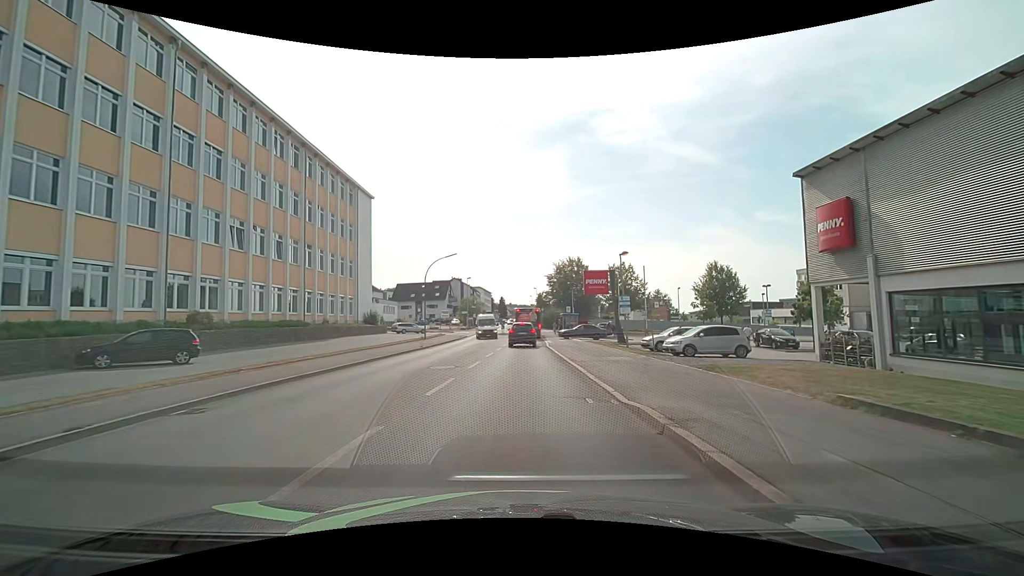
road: tertiary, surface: asphalt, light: Day
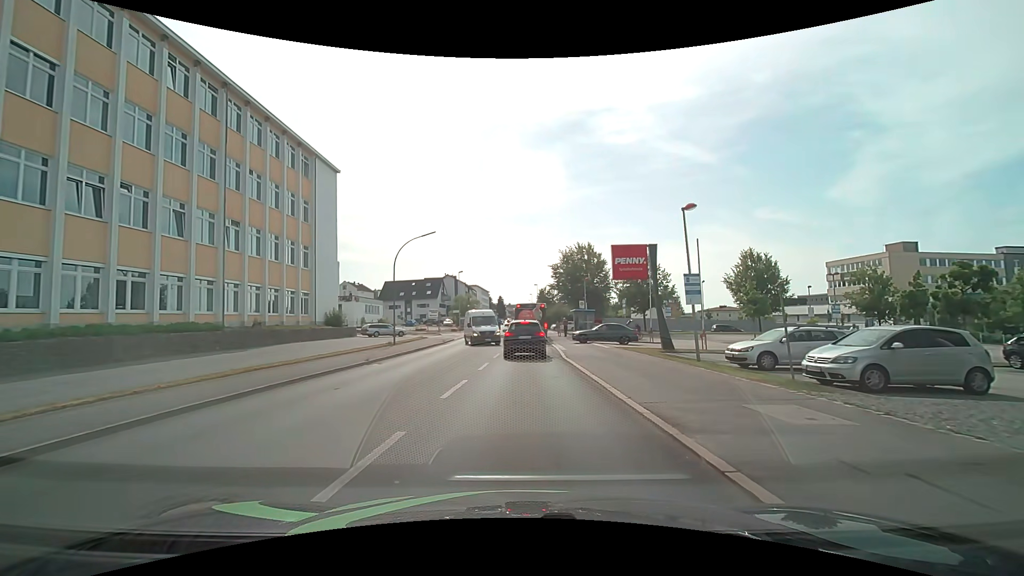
(0.0, +12.4) m; 0°
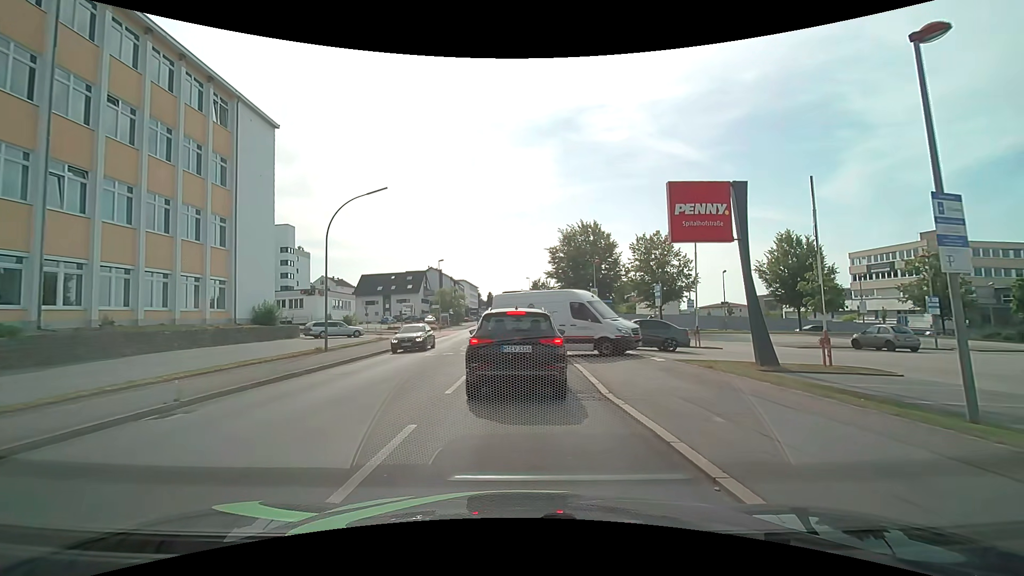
(+0.1, +11.5) m; +1°
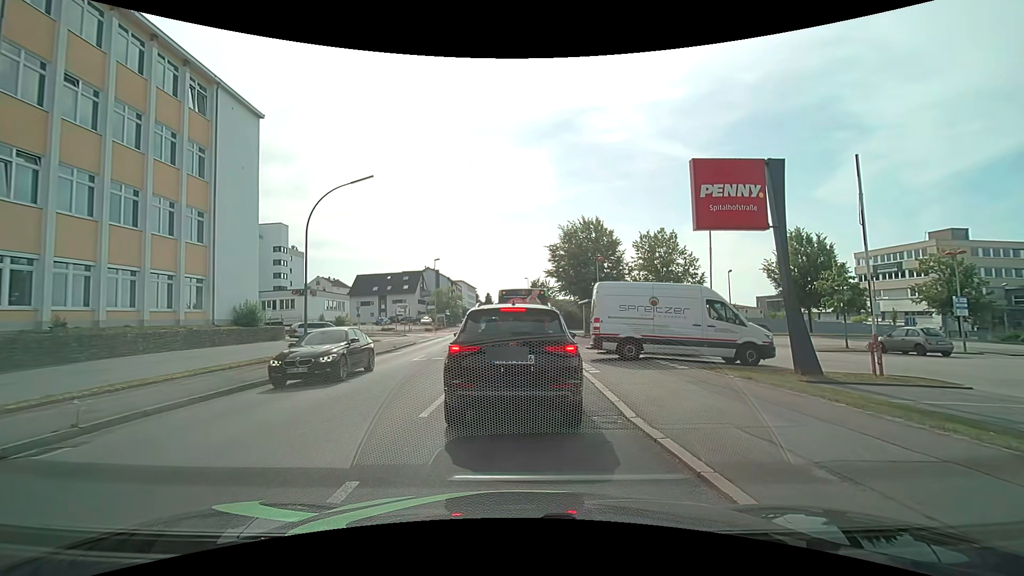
(0.0, +2.1) m; +2°
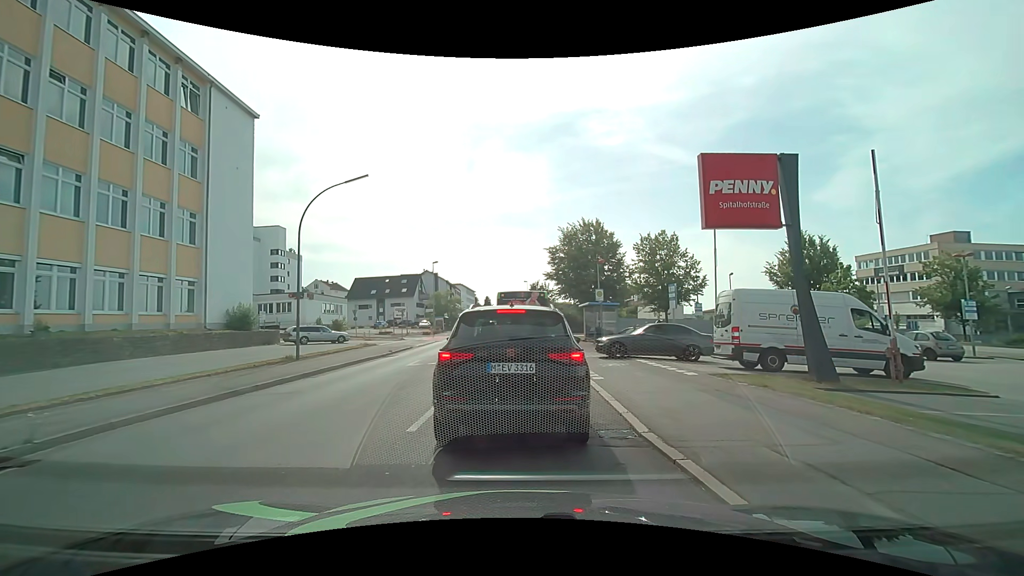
(0.0, +0.7) m; 0°
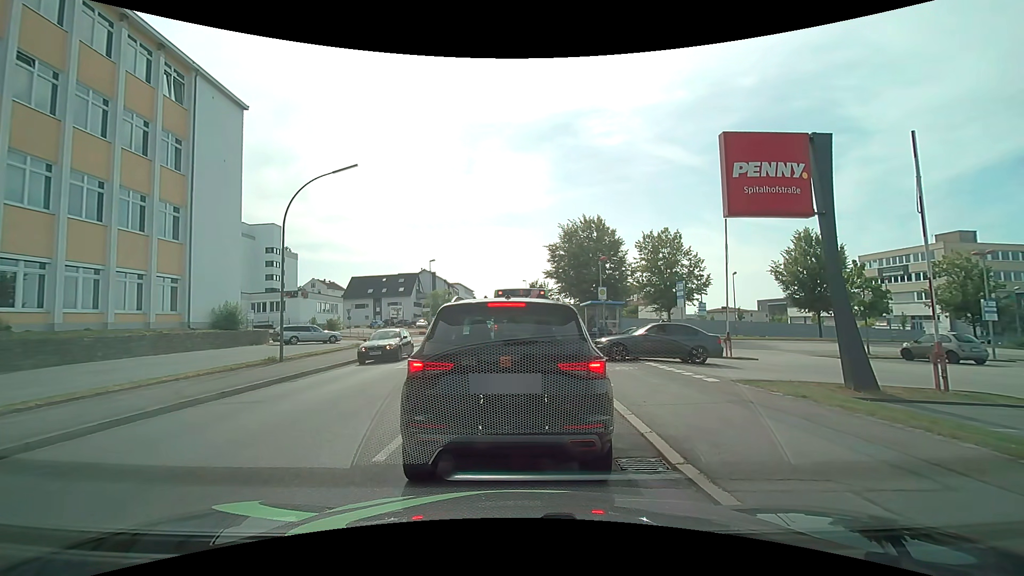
(0.0, +1.5) m; 0°
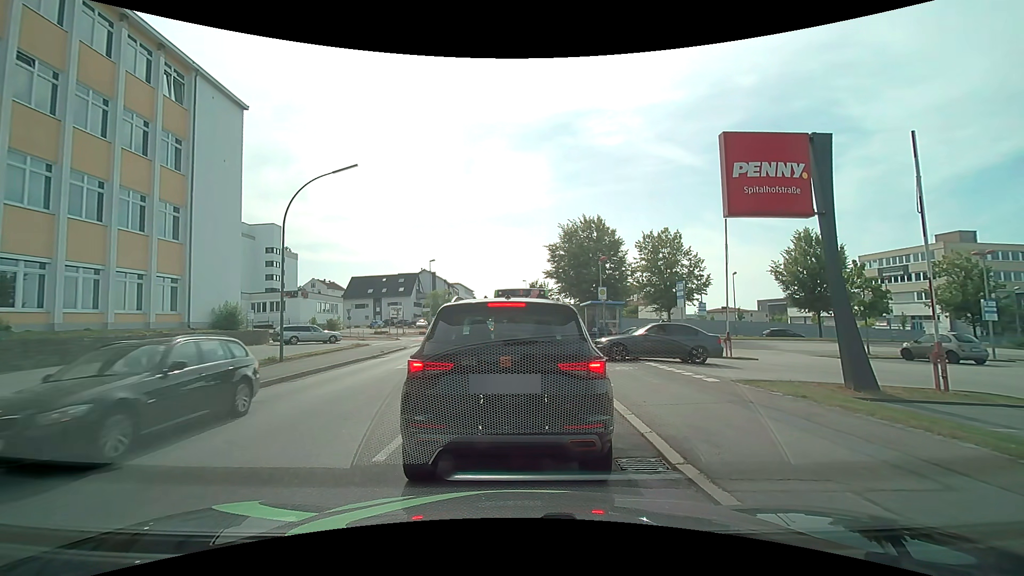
(0.0, 0.0) m; 0°
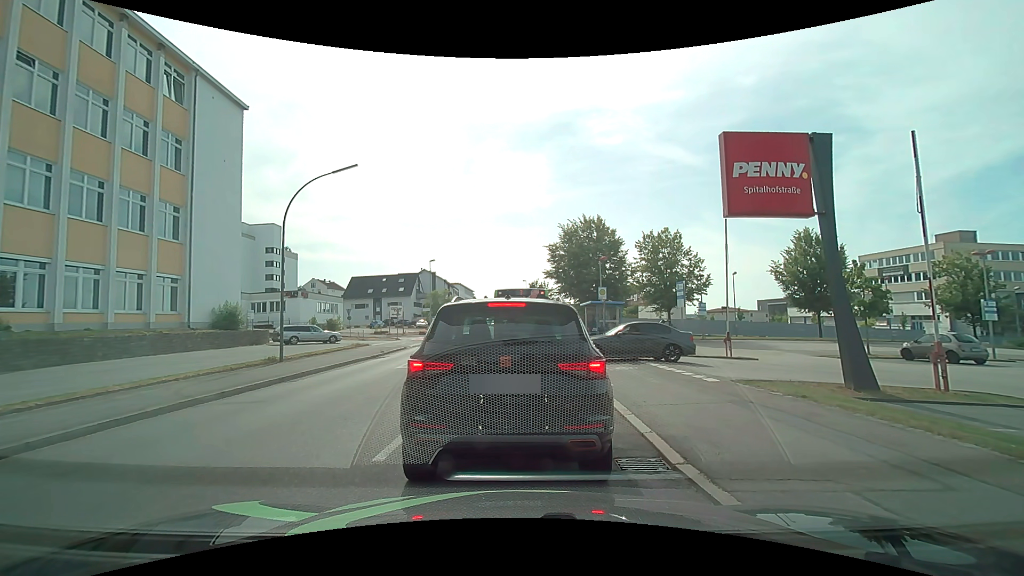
(0.0, 0.0) m; 0°
(0, +10) (-1, +20) (-1, +30) (-2, +40) (-2, +50) (-3, +60) (-4, +70) (-4, +80) (-5, +90) (-6, +100) m
